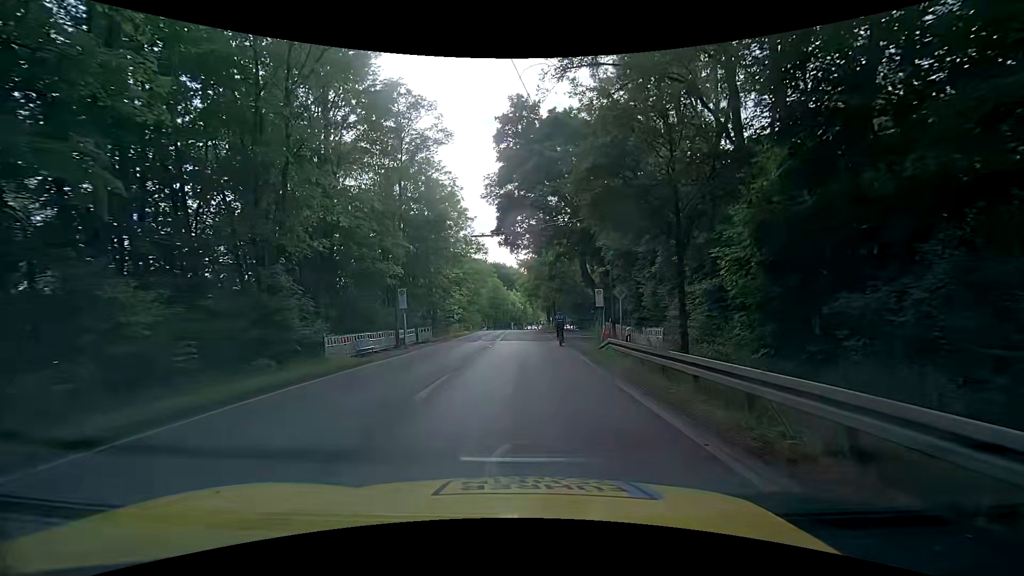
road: tertiary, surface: asphalt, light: Day
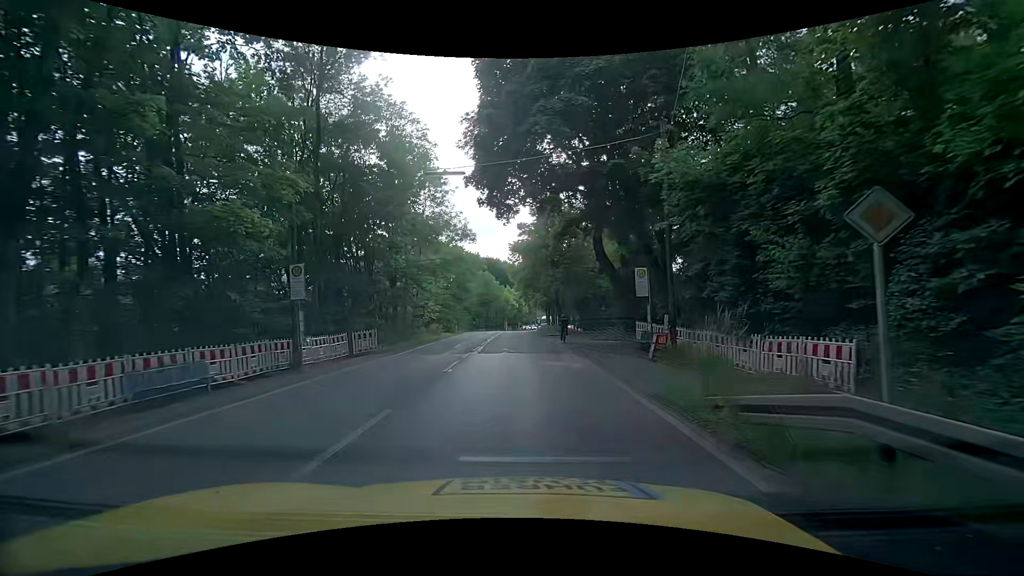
(-0.2, +12.7) m; +3°
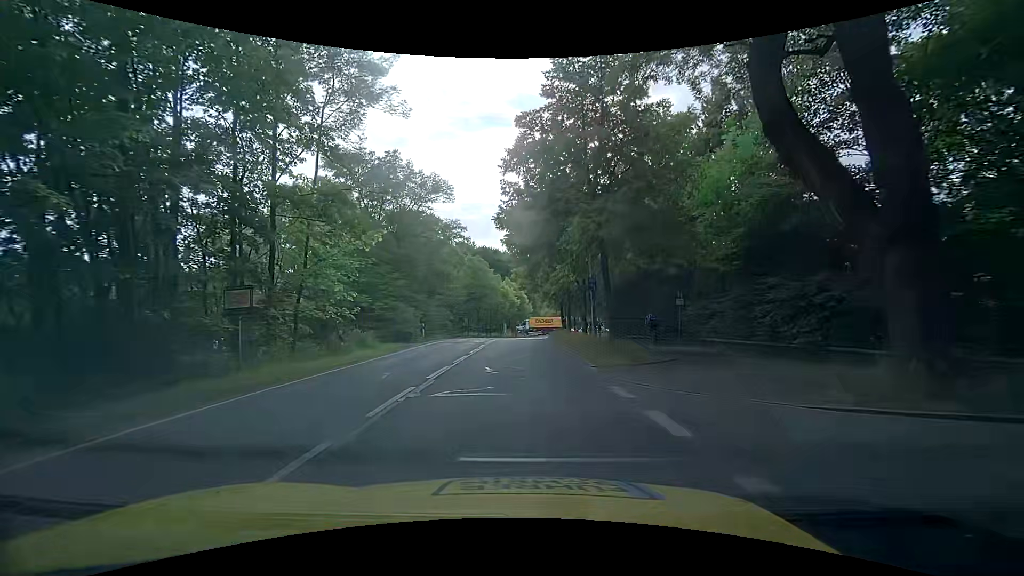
(-1.4, +24.2) m; -2°
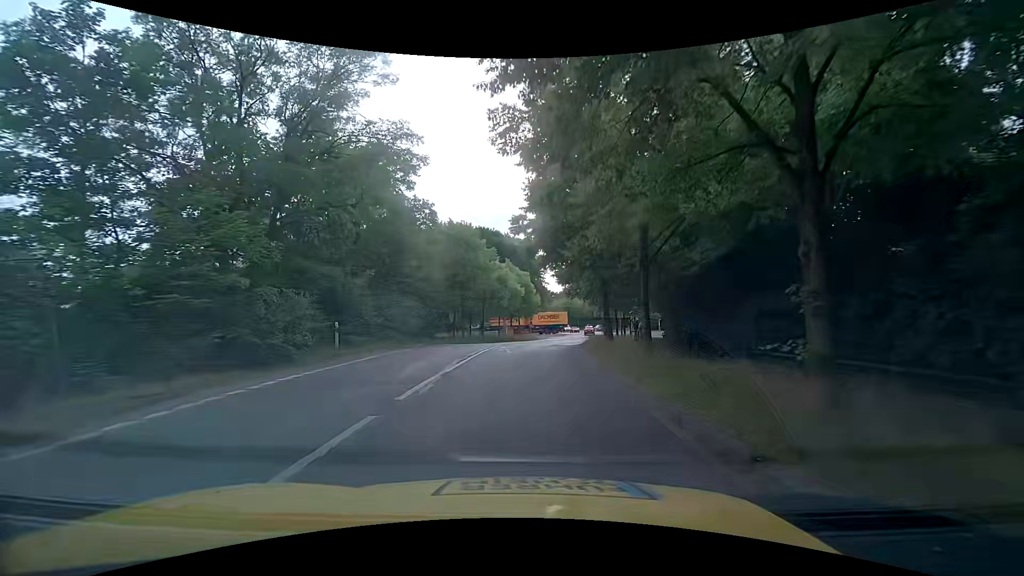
(-0.6, +21.7) m; -1°
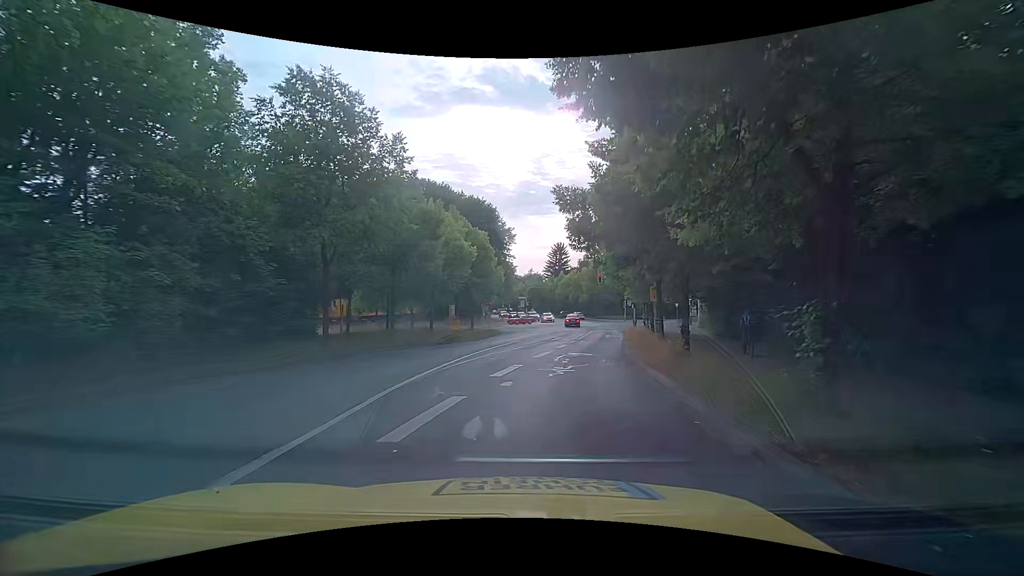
(+0.1, +25.9) m; +5°
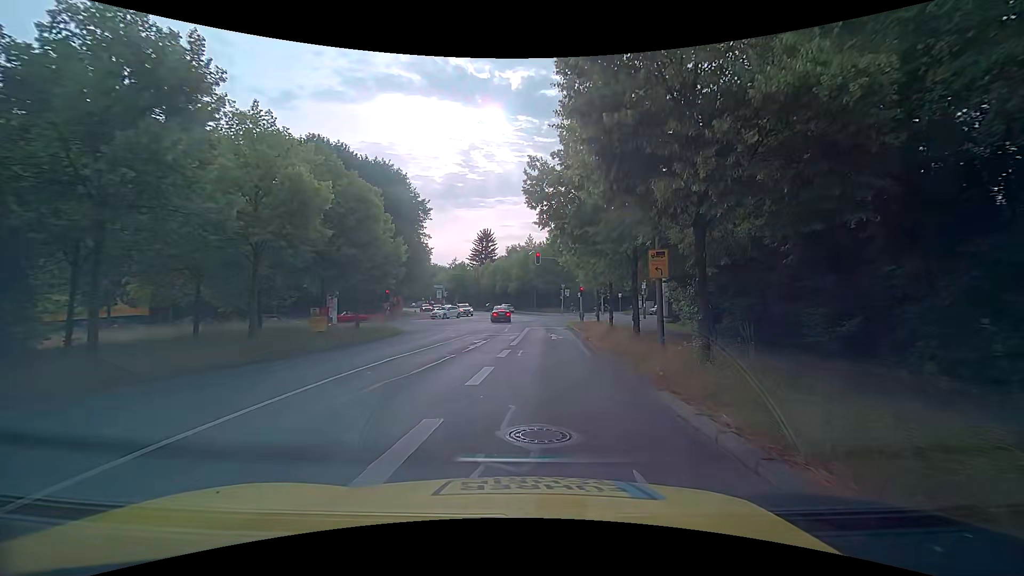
(+0.6, +14.2) m; +8°
